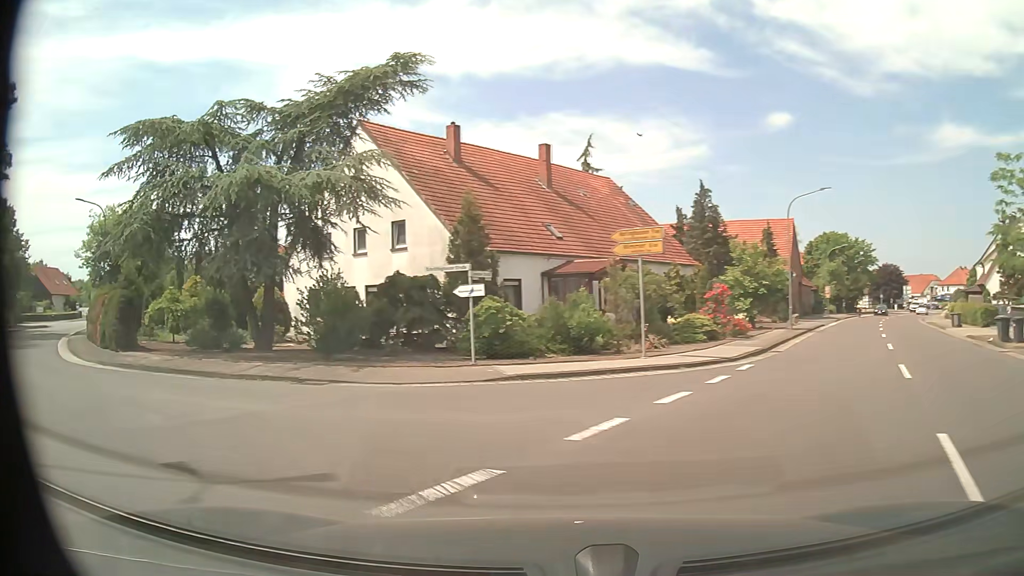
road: secondary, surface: asphalt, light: Day
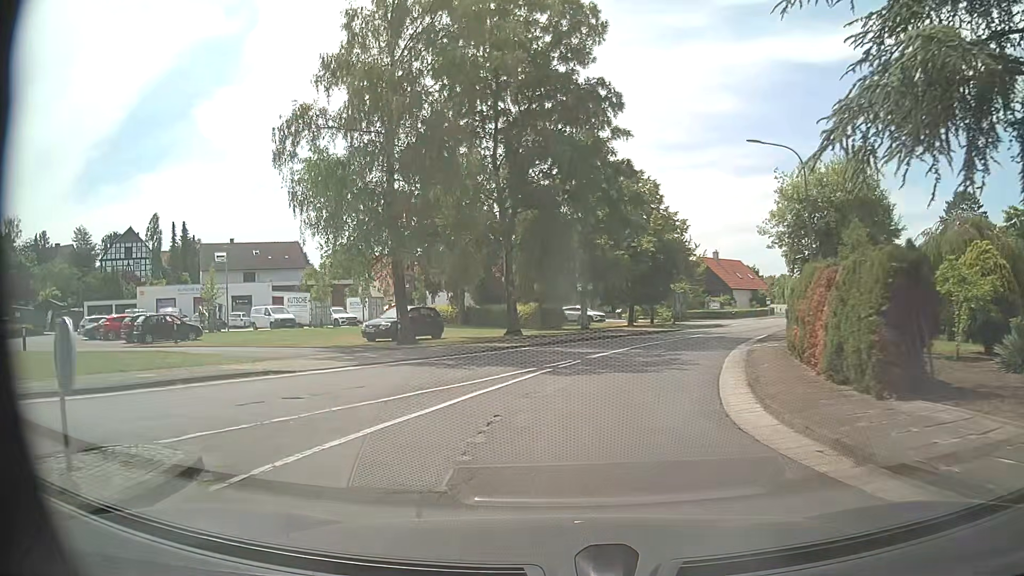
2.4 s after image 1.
(-7.8, +11.5) m; -60°
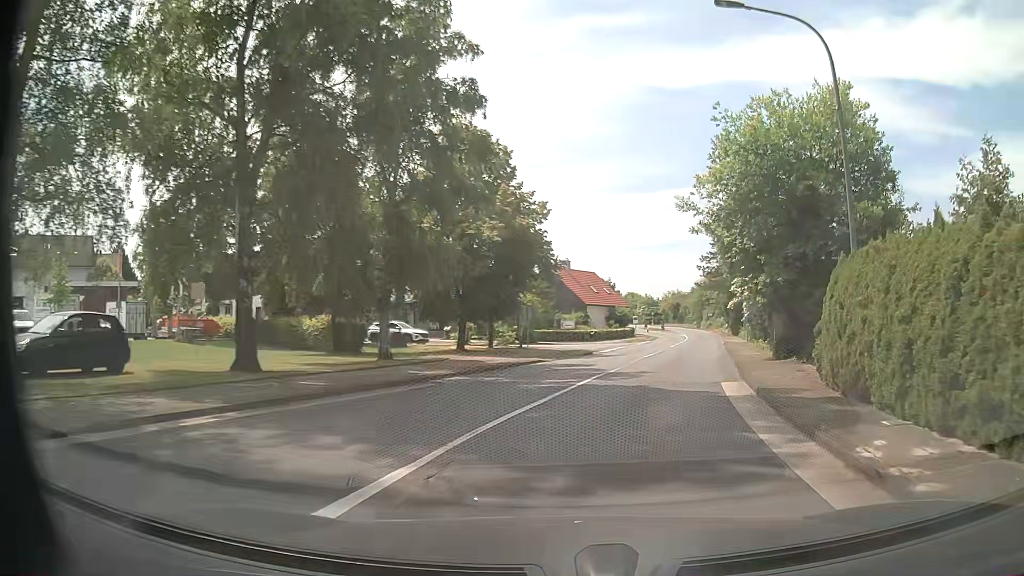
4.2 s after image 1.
(+1.1, +14.4) m; +13°
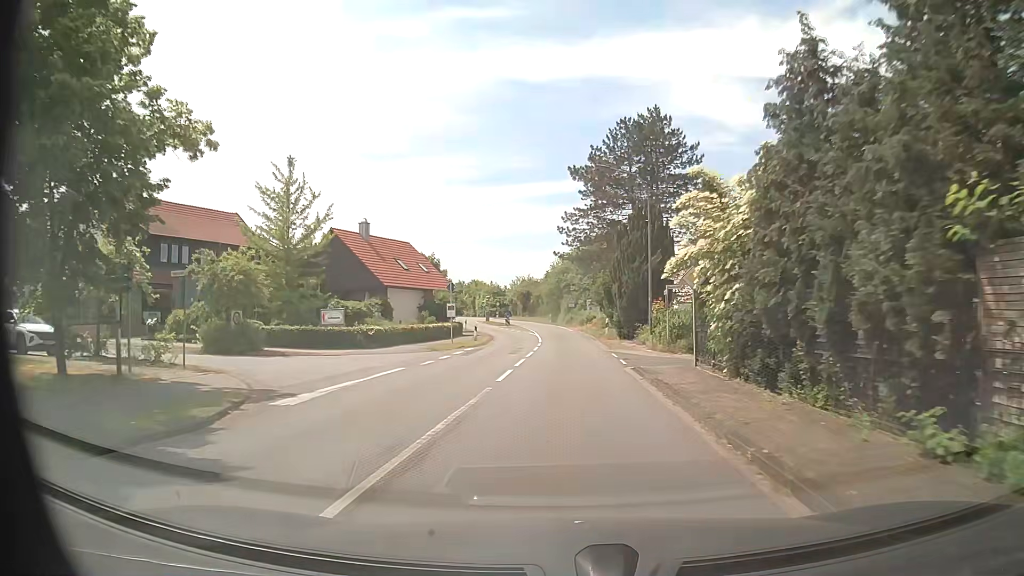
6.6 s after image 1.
(+4.4, +24.4) m; +13°
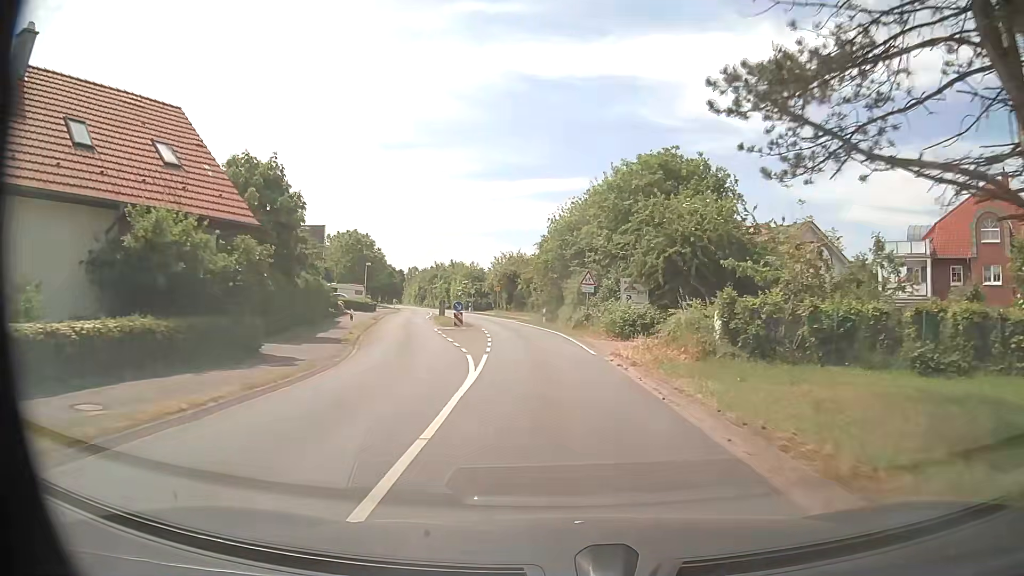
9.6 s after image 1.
(-0.1, +37.5) m; -1°
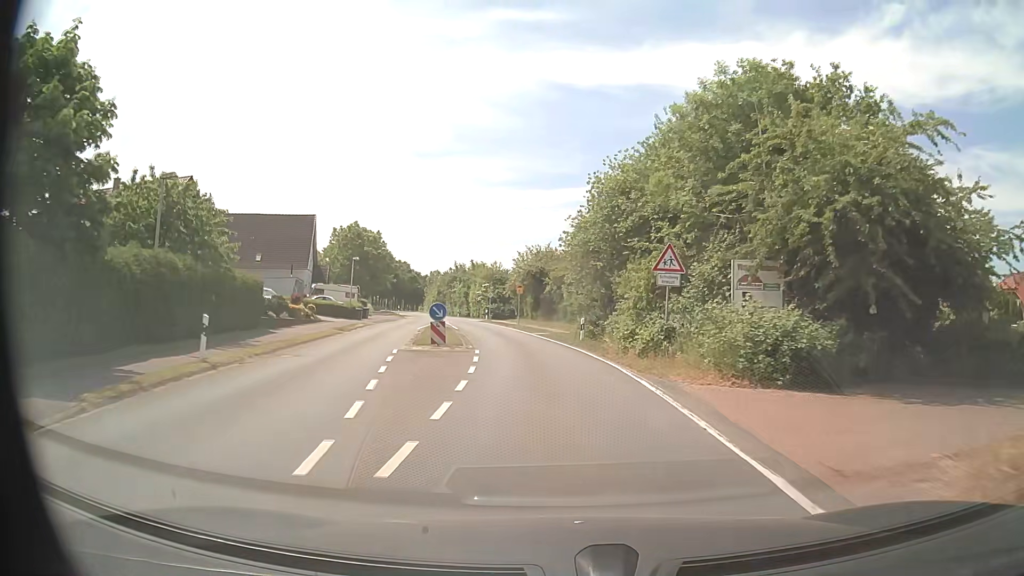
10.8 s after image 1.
(-0.4, +15.6) m; -3°
(0, +10) (-1, +20) (-2, +30) (-4, +40) (-6, +50) (-8, +59) (-10, +69) (-13, +79) (-16, +88) (-19, +98) m
